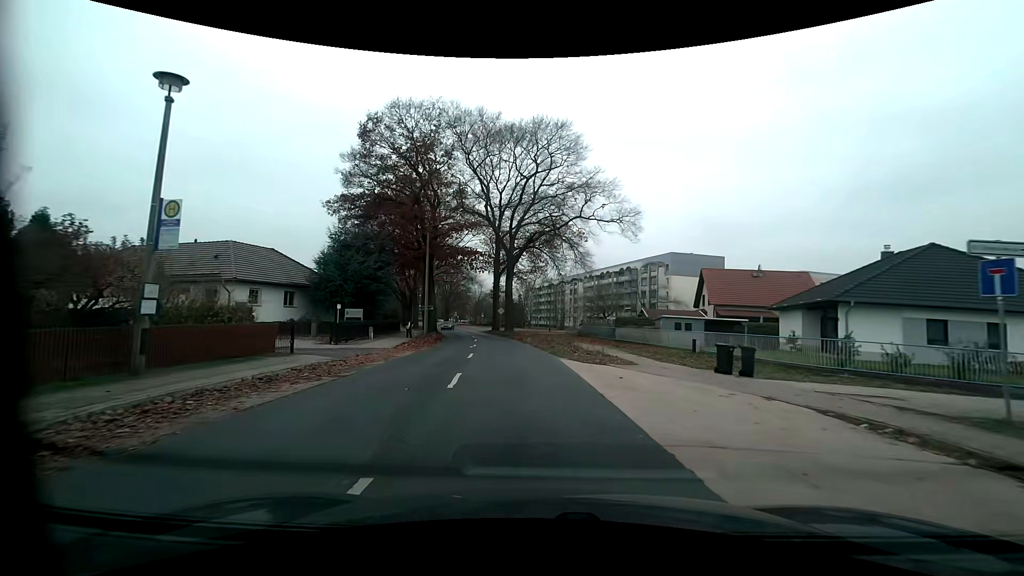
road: tertiary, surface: asphalt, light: Day
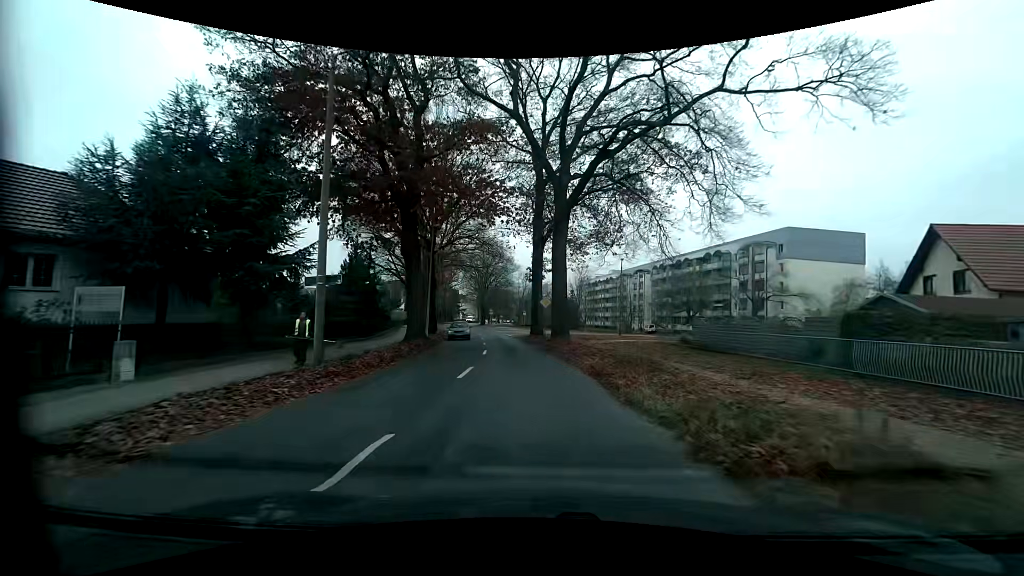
(-1.4, +25.3) m; -6°
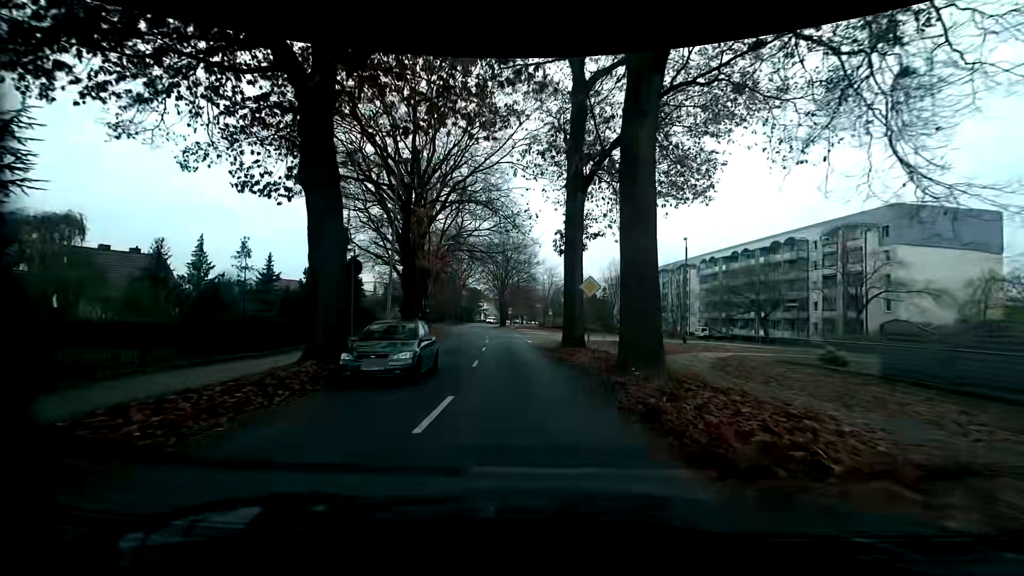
(-0.4, +14.9) m; -3°
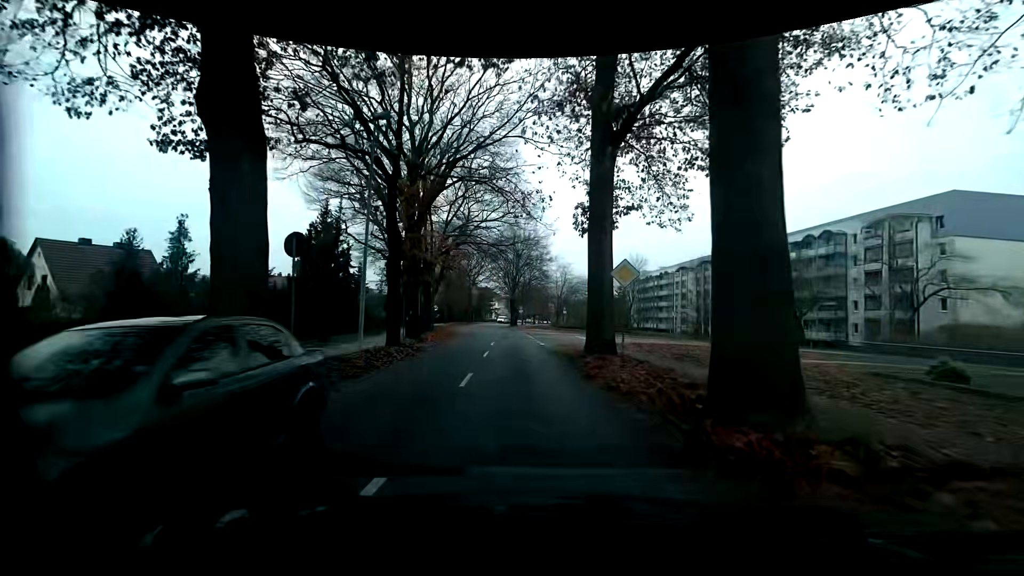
(-0.1, +4.8) m; -1°
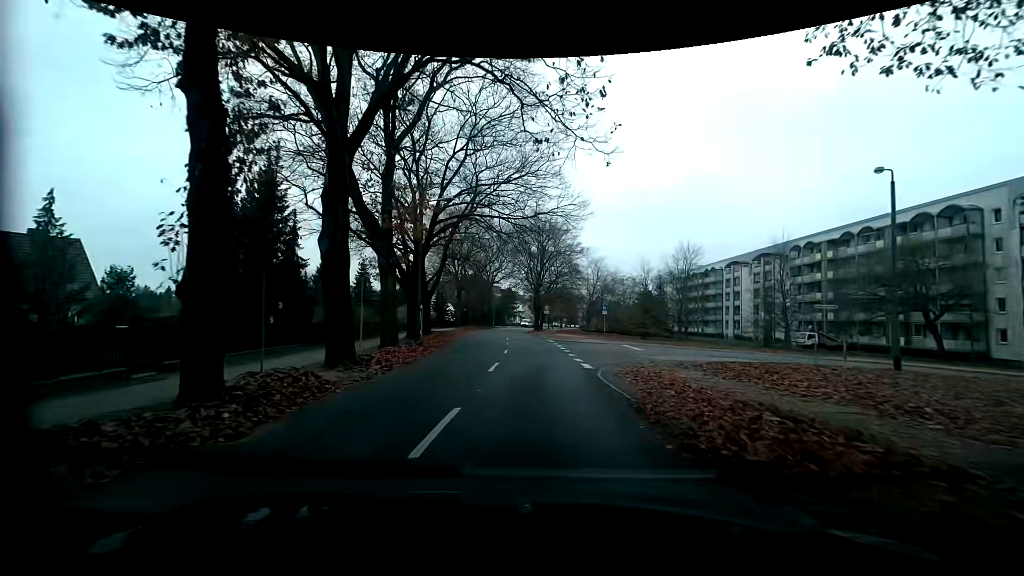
(-0.5, +13.9) m; -4°
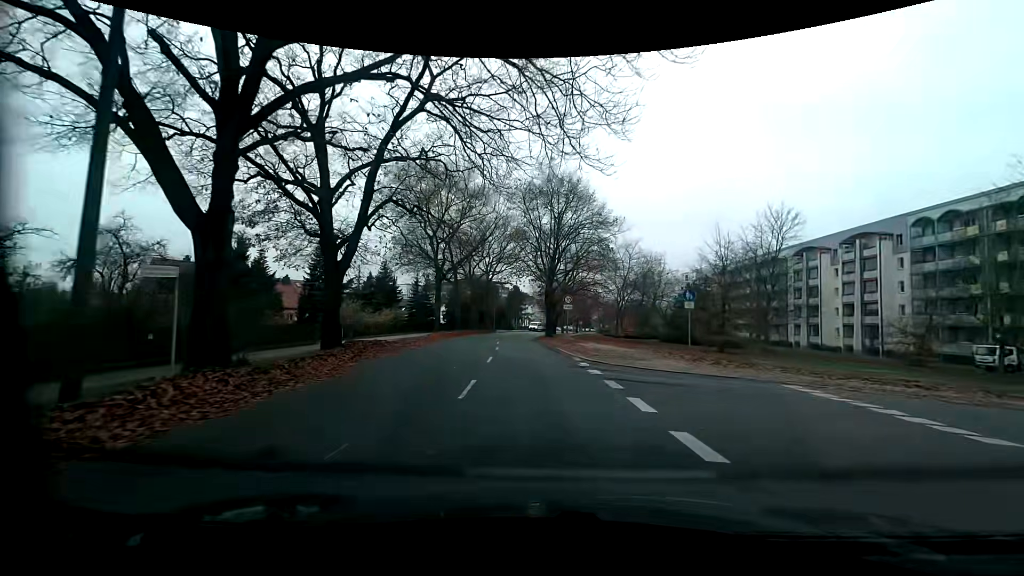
(-0.2, +22.9) m; -1°
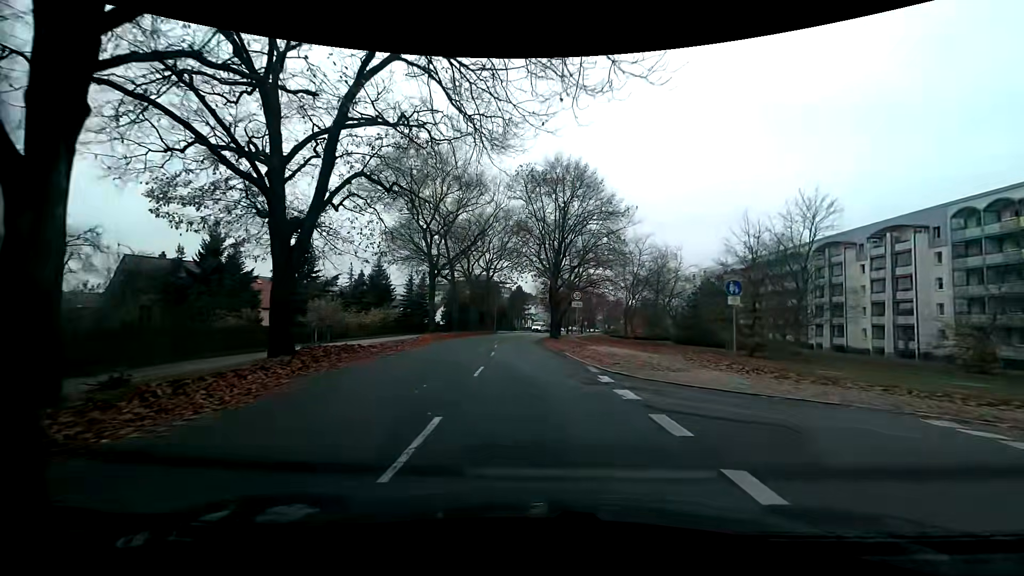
(0.0, +4.8) m; 0°
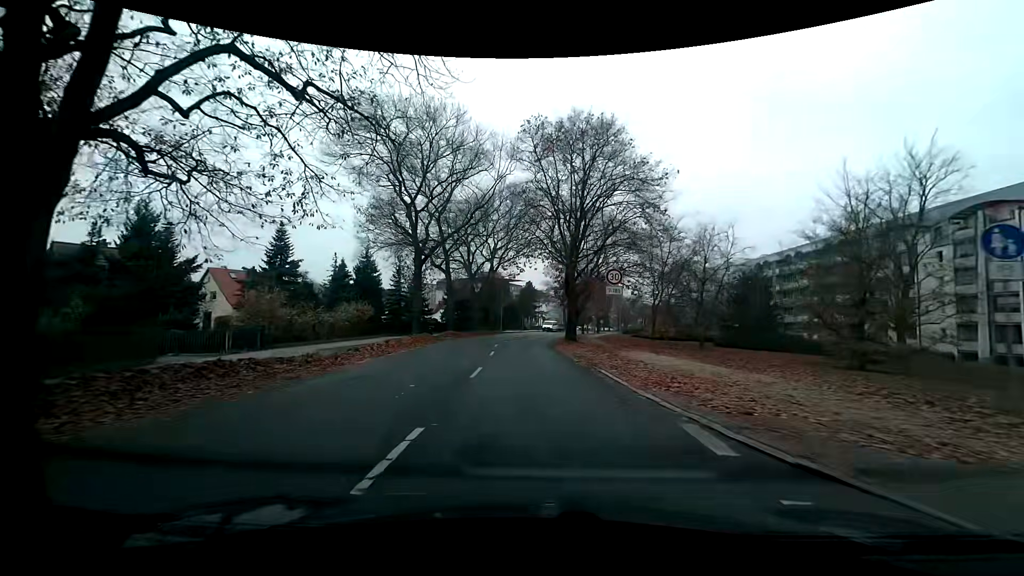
(-0.2, +10.0) m; -2°
(0, +10) (-1, +20) (-1, +30) (-1, +40) (-1, +50) (0, +60) (+1, +70) (+3, +80) (+4, +90) (+6, +99) m
